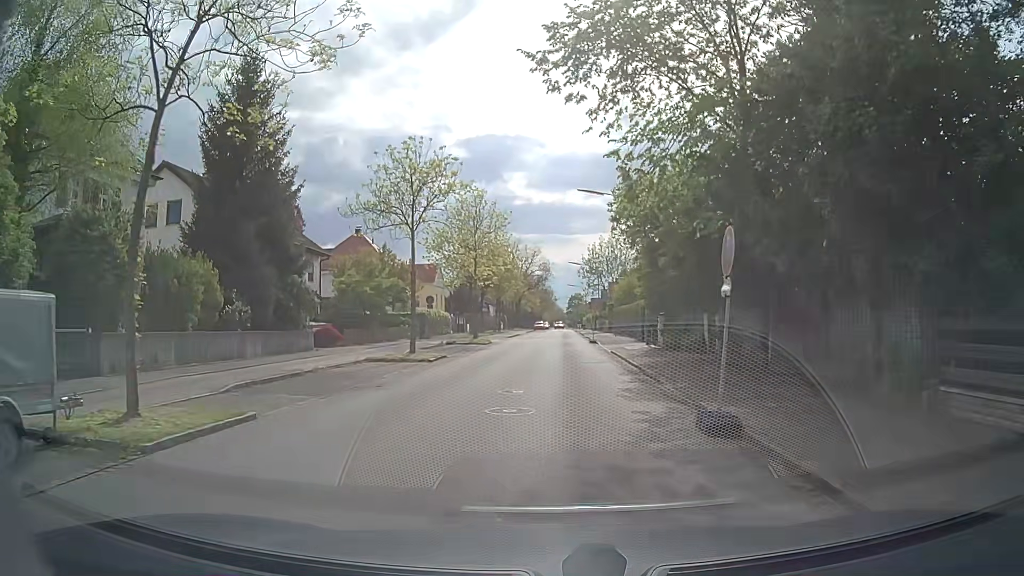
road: tertiary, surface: asphalt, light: Day
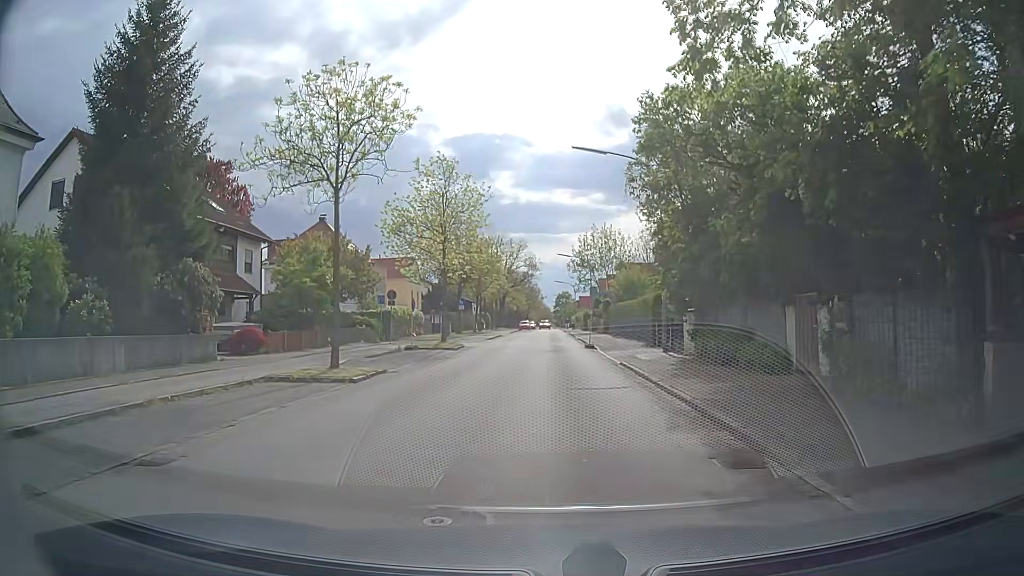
(0.0, +8.1) m; +1°
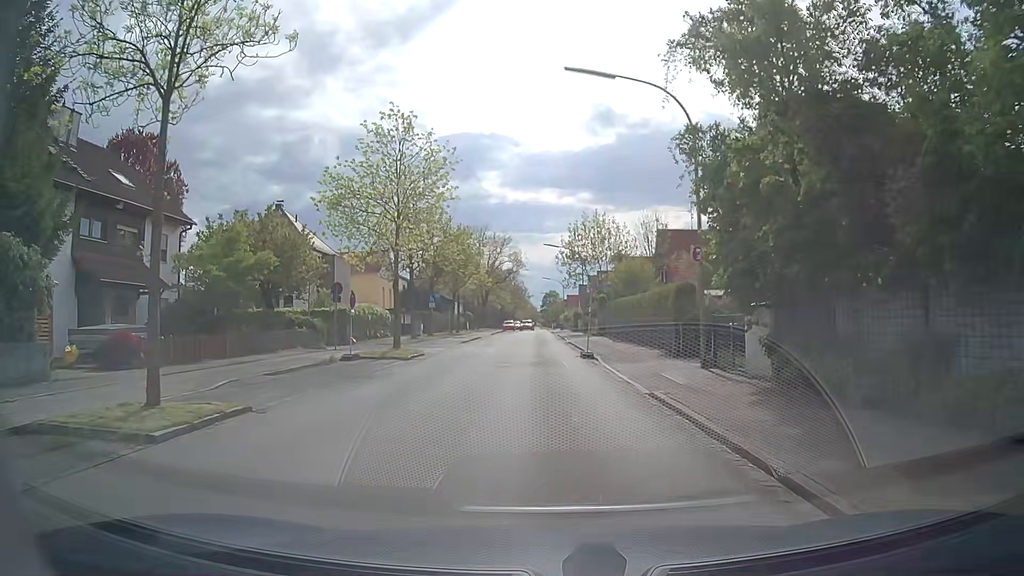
(+0.1, +8.2) m; 0°
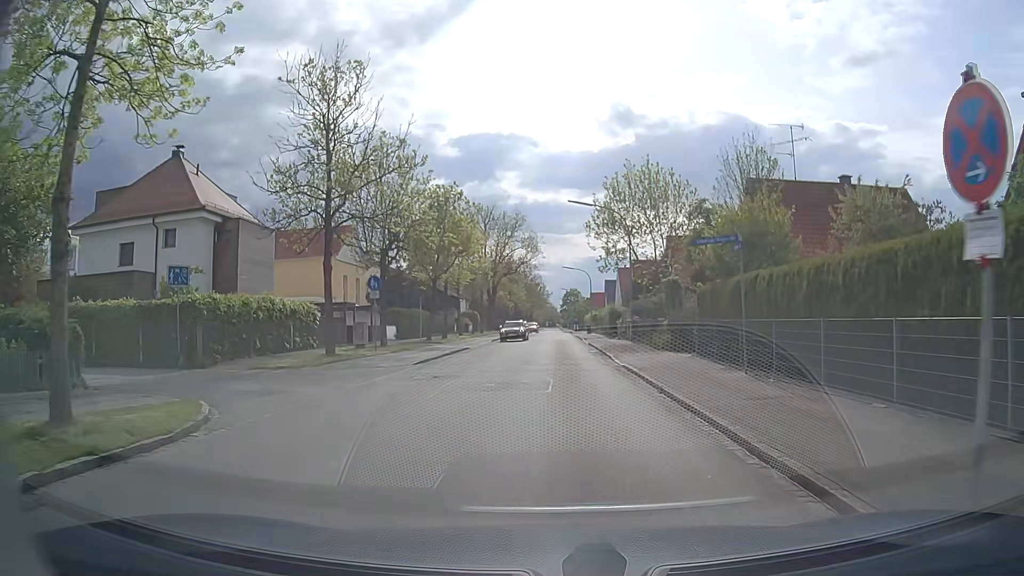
(0.0, +20.8) m; -1°
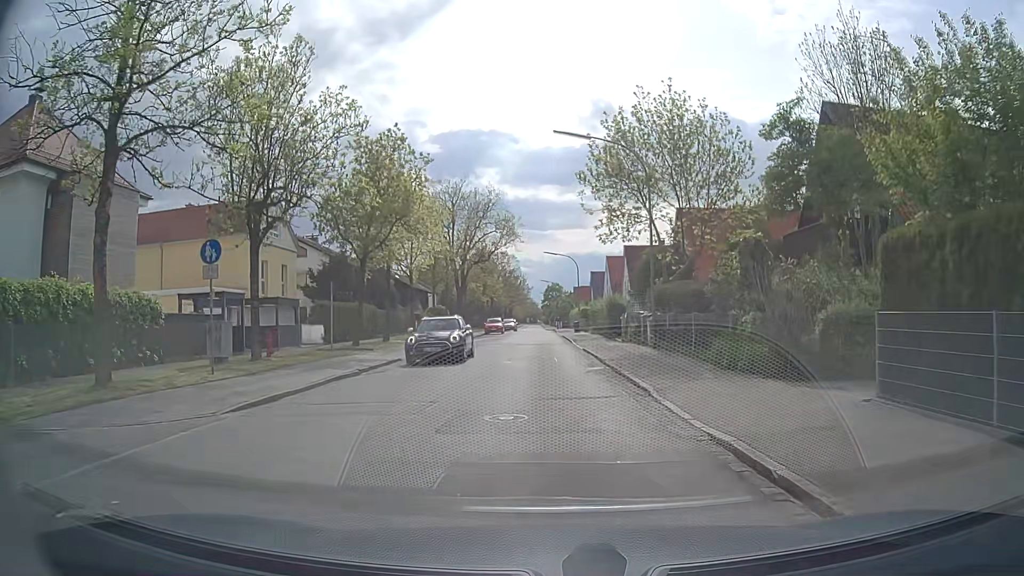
(+0.2, +12.8) m; +3°
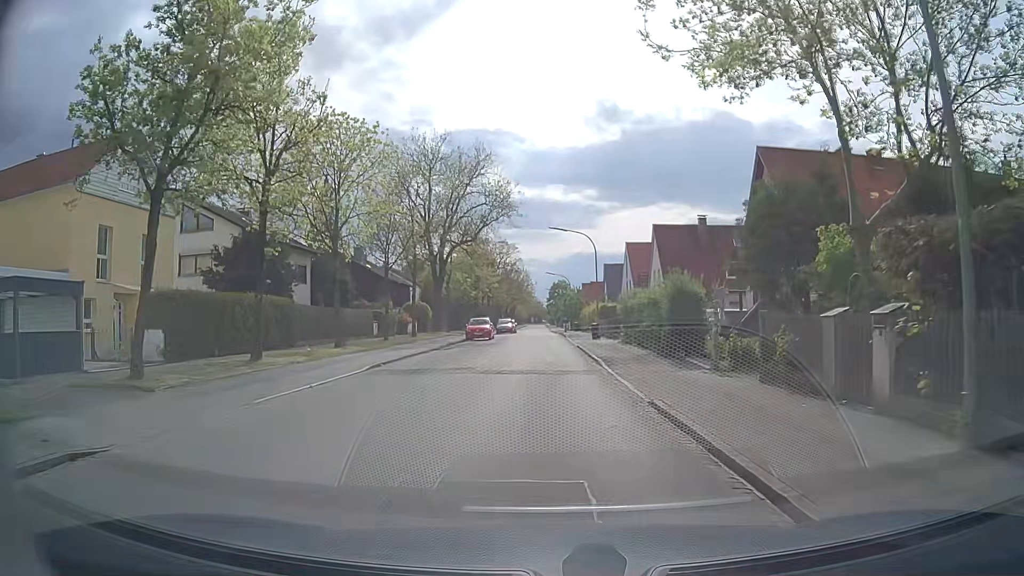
(-0.3, +17.5) m; -1°
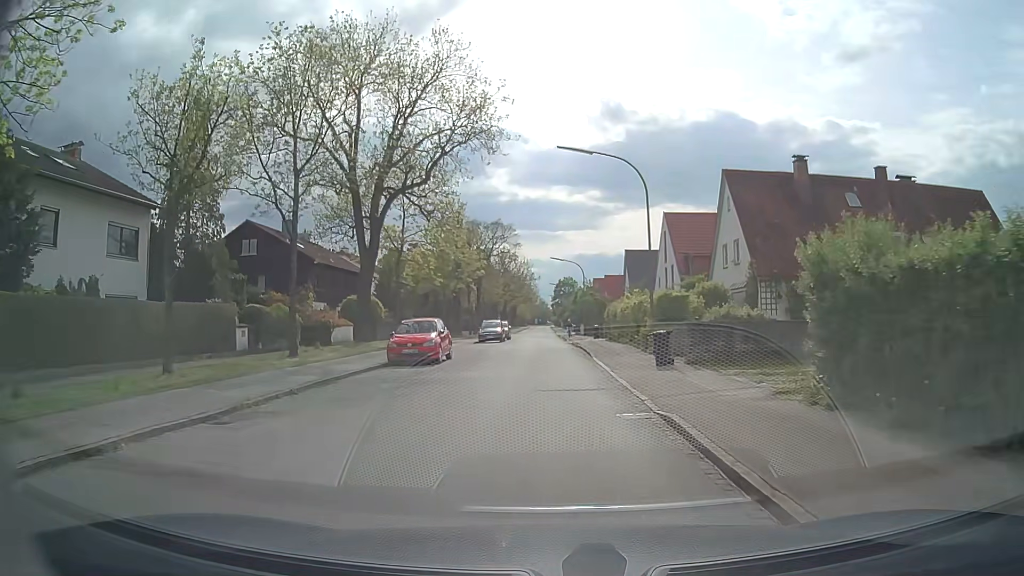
(-0.4, +22.5) m; -1°
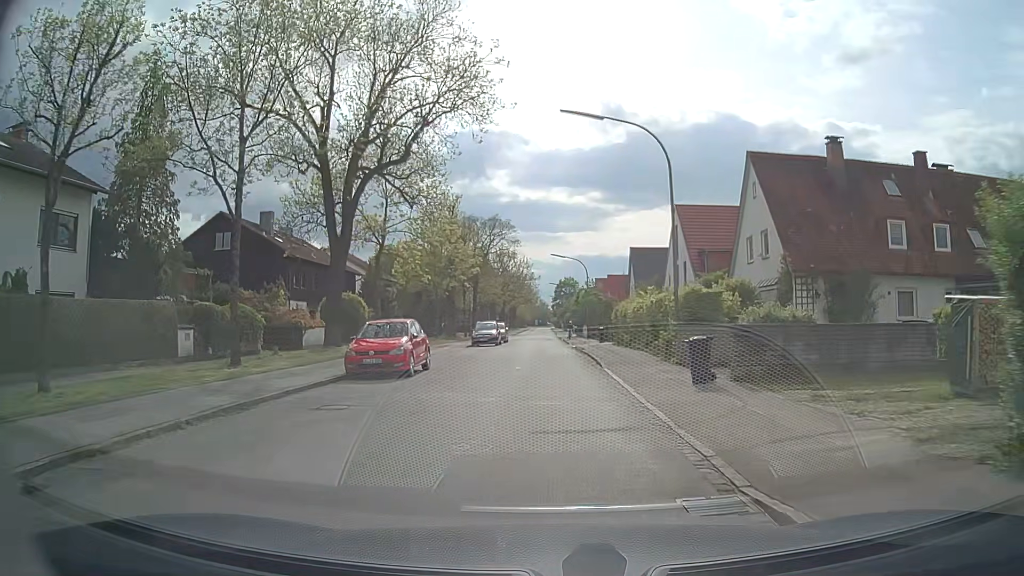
(0.0, +4.6) m; +1°
